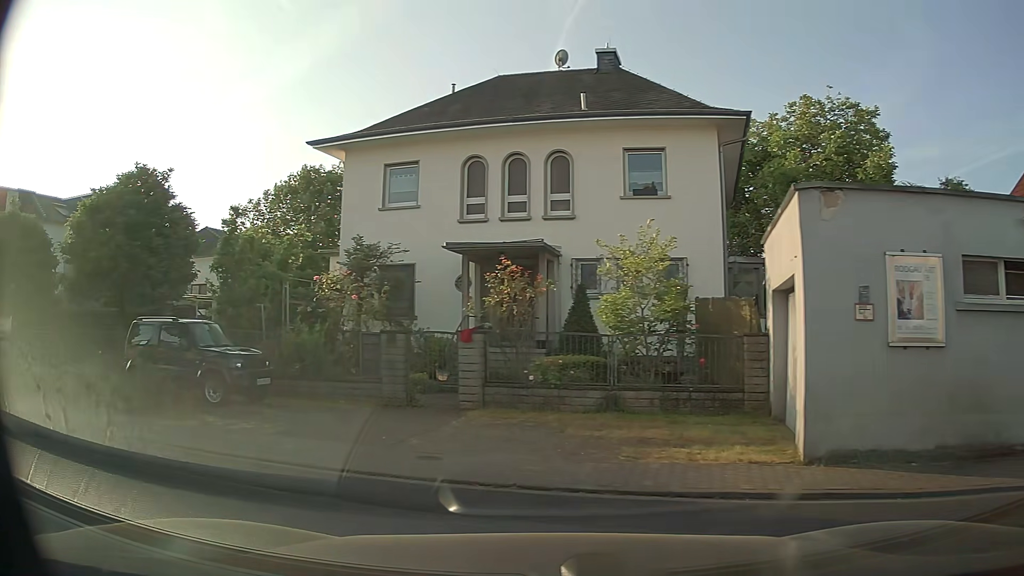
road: residential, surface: asphalt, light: Day
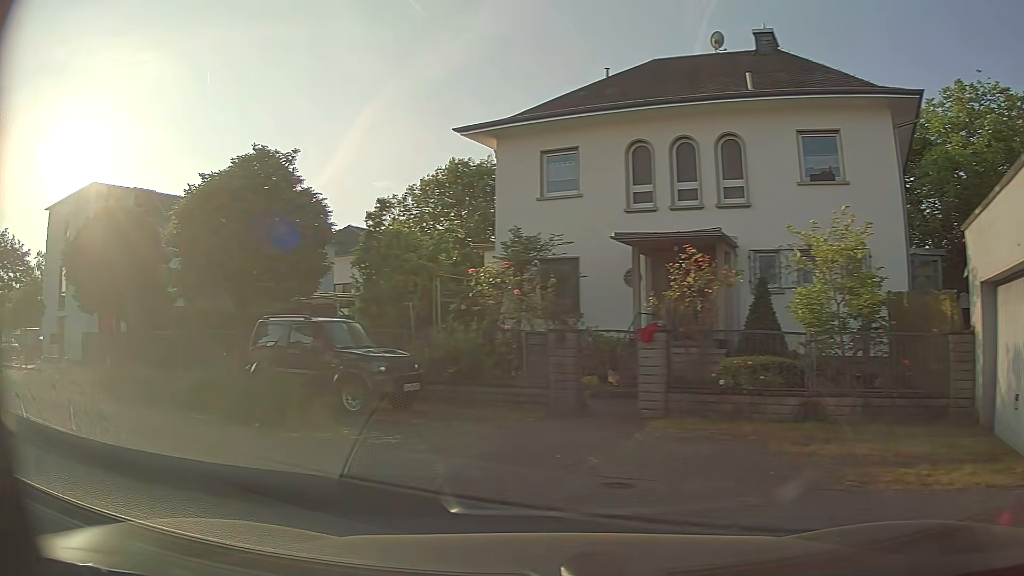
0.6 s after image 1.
(-0.1, +1.6) m; -12°
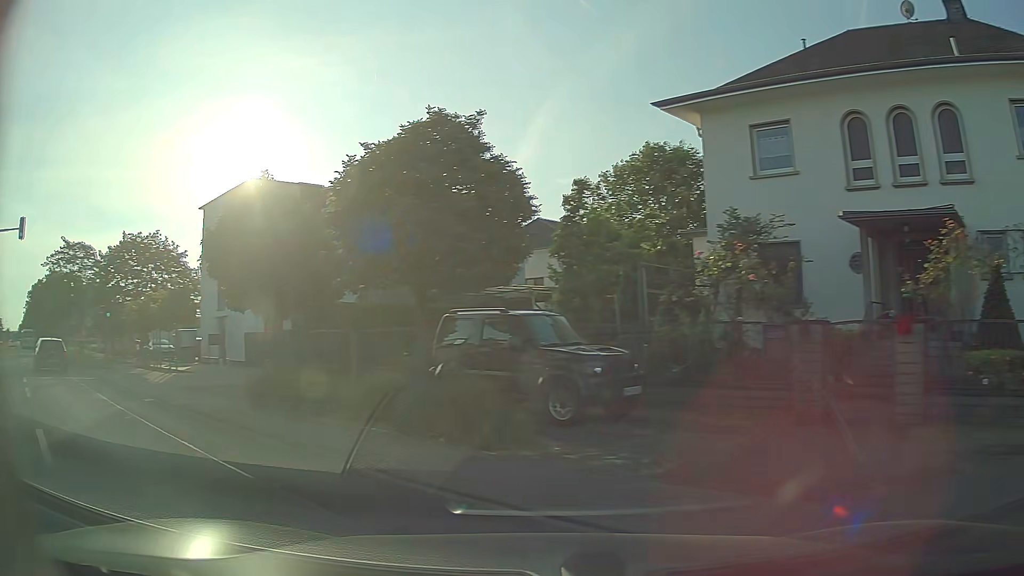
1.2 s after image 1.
(-0.3, +2.0) m; -17°
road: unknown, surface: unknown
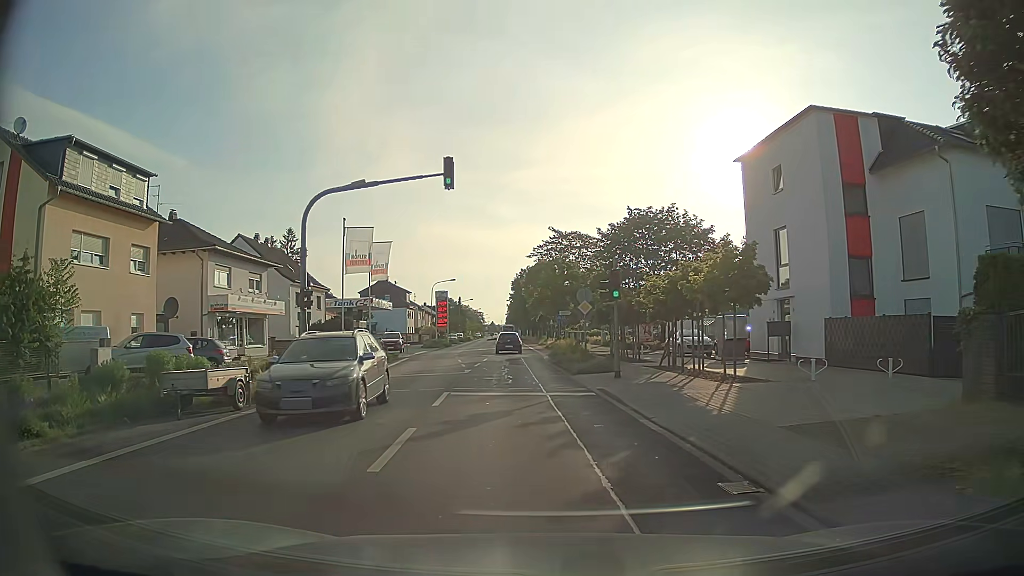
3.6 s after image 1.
(-5.1, +9.2) m; -43°
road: tertiary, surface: asphalt
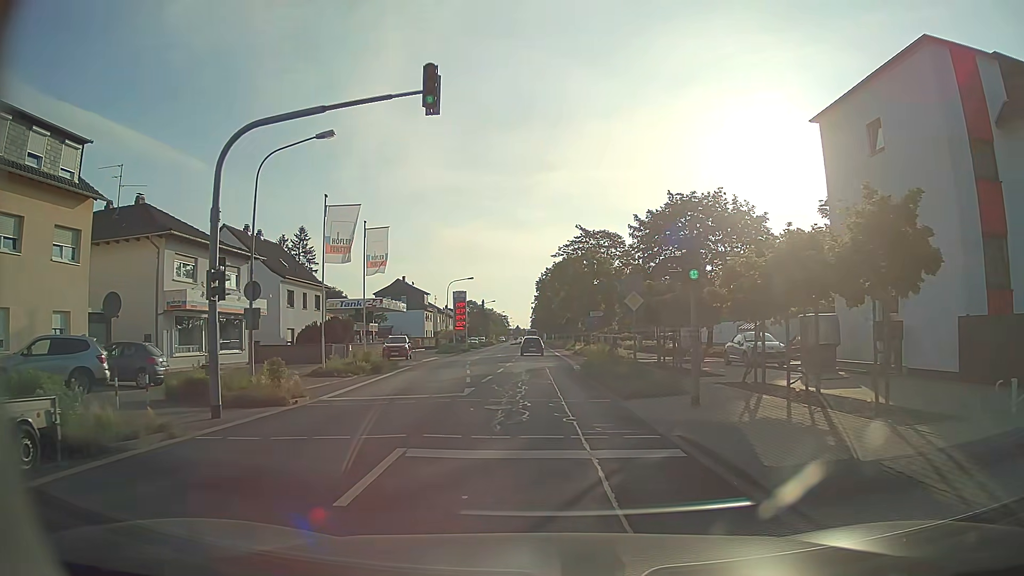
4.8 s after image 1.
(-0.1, +7.5) m; -3°
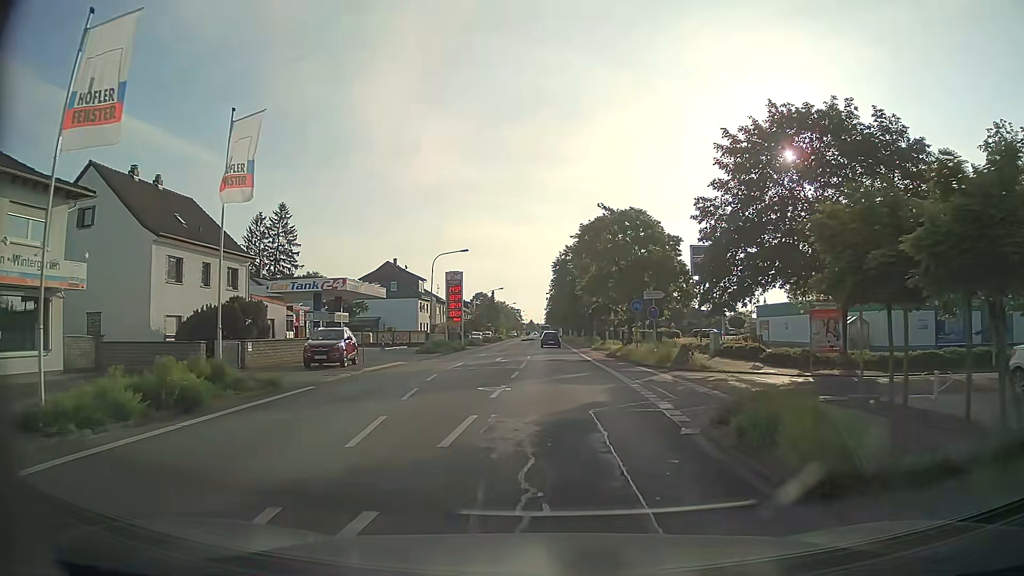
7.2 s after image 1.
(-0.2, +19.1) m; 0°
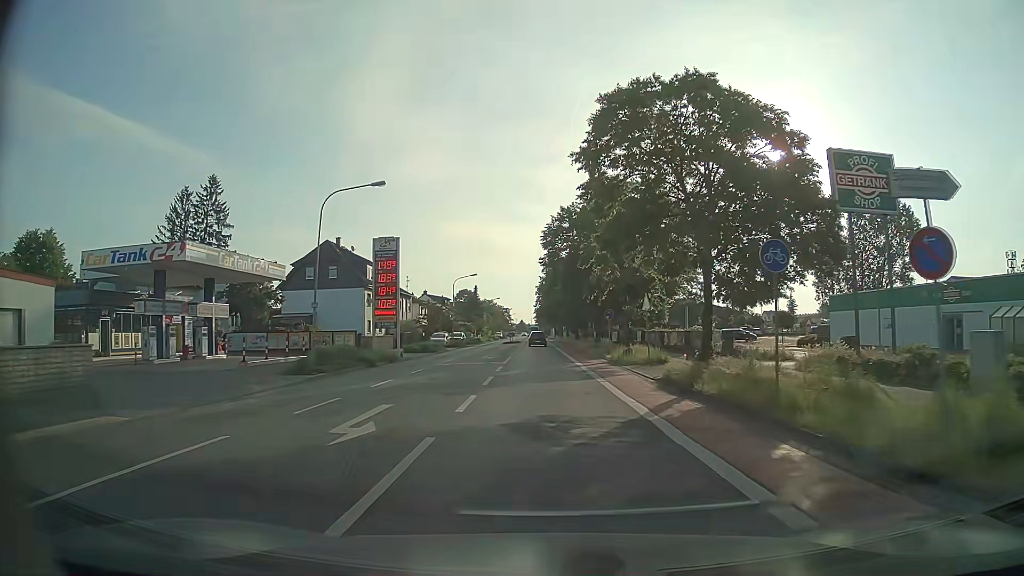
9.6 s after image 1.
(+0.1, +23.7) m; 0°
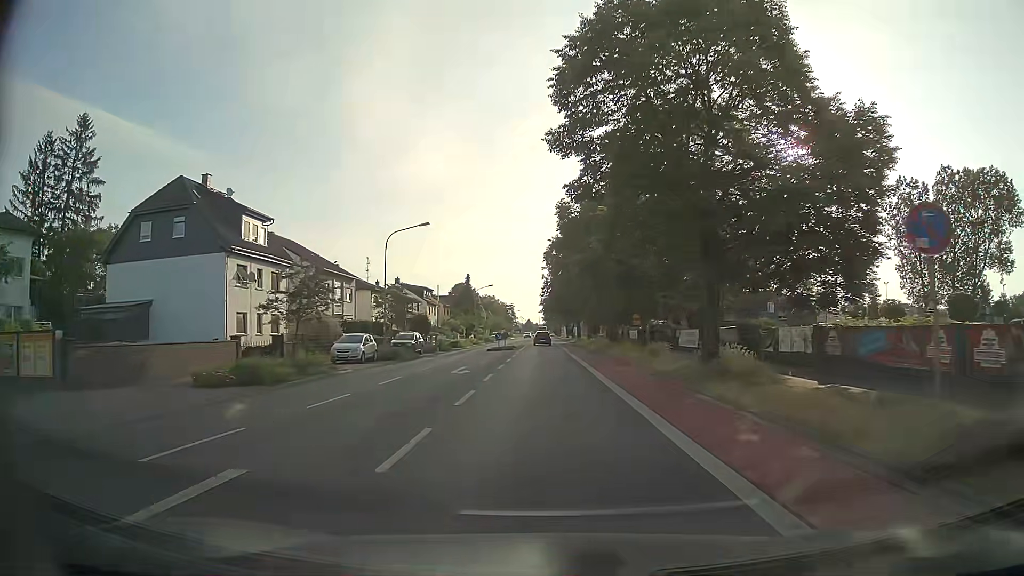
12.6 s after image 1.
(-0.4, +33.9) m; -1°
(0, +10) (0, +20) (0, +30) (0, +40) (0, +50) (-1, +60) (-1, +70) (-1, +80) (-1, +90) (-1, +100) m
